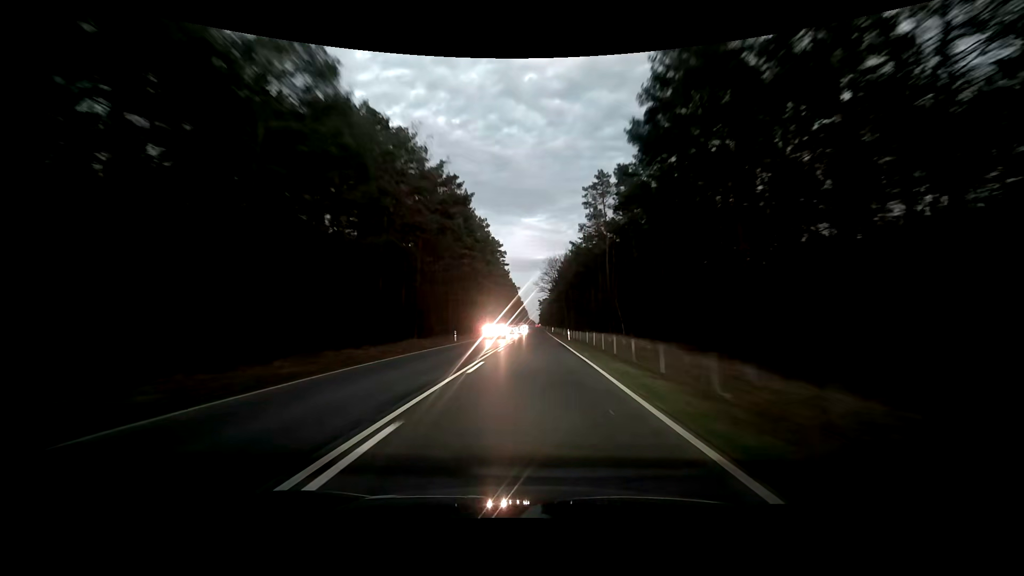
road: primary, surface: asphalt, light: Dusk
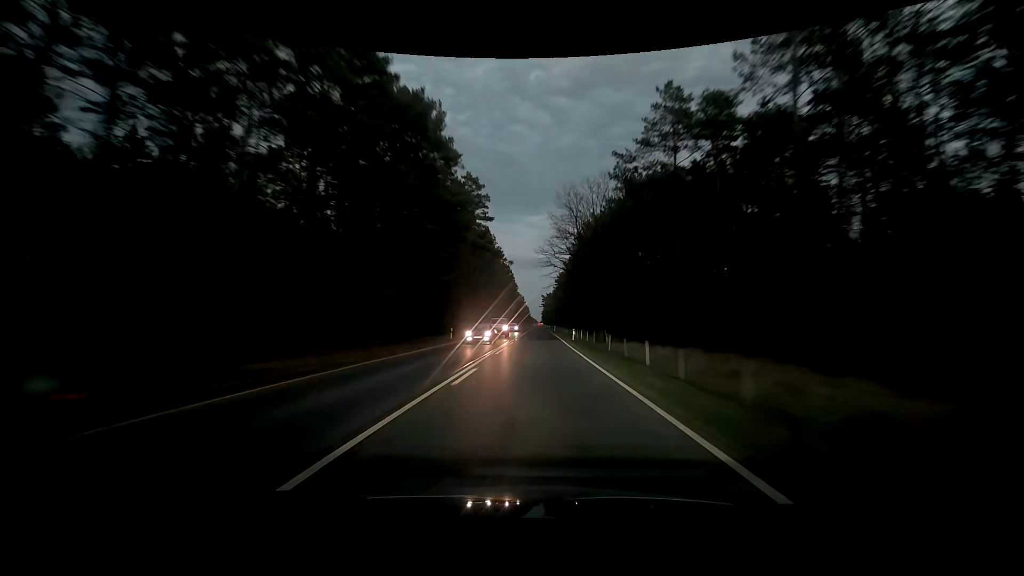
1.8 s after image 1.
(-0.3, +46.7) m; 0°
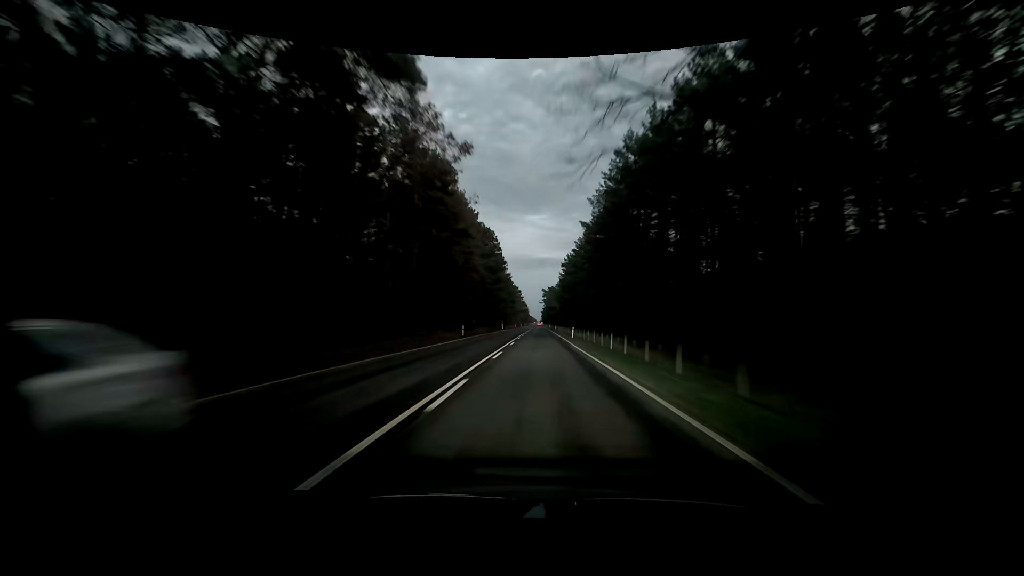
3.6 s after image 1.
(-0.1, +47.0) m; 0°
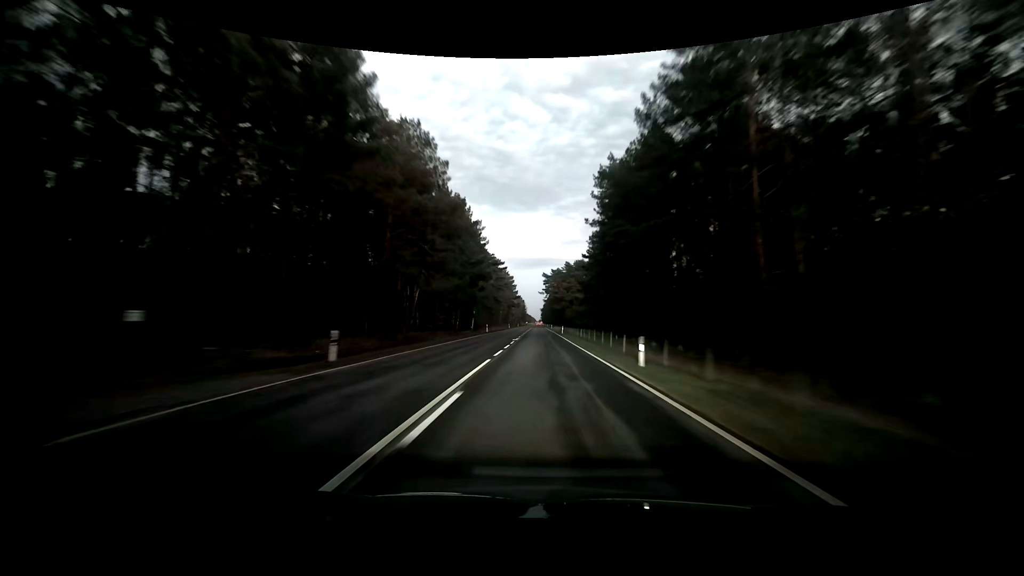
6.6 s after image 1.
(+0.7, +78.5) m; +1°
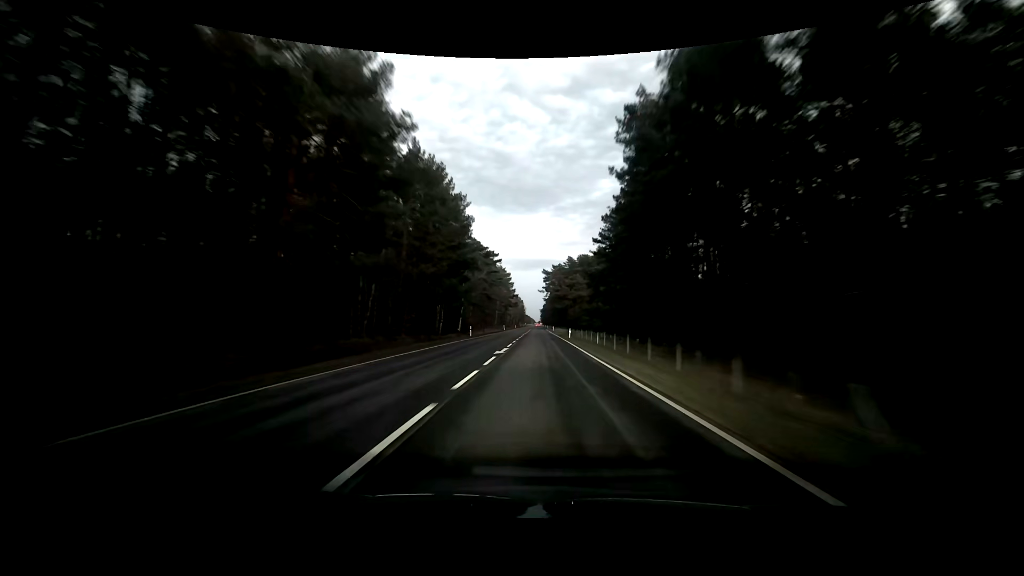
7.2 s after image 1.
(-0.1, +15.7) m; 0°
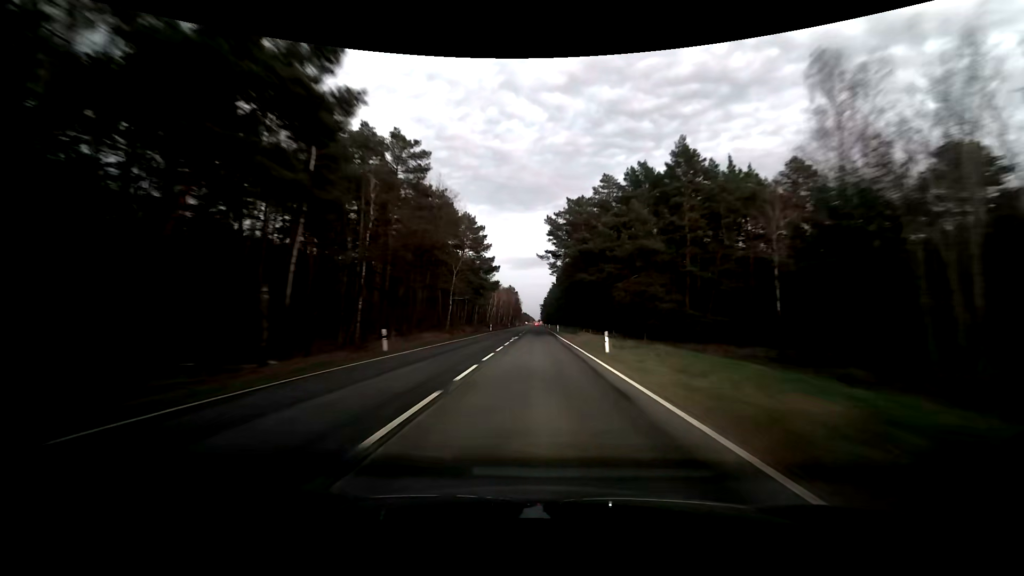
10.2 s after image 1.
(0.0, +78.7) m; 0°
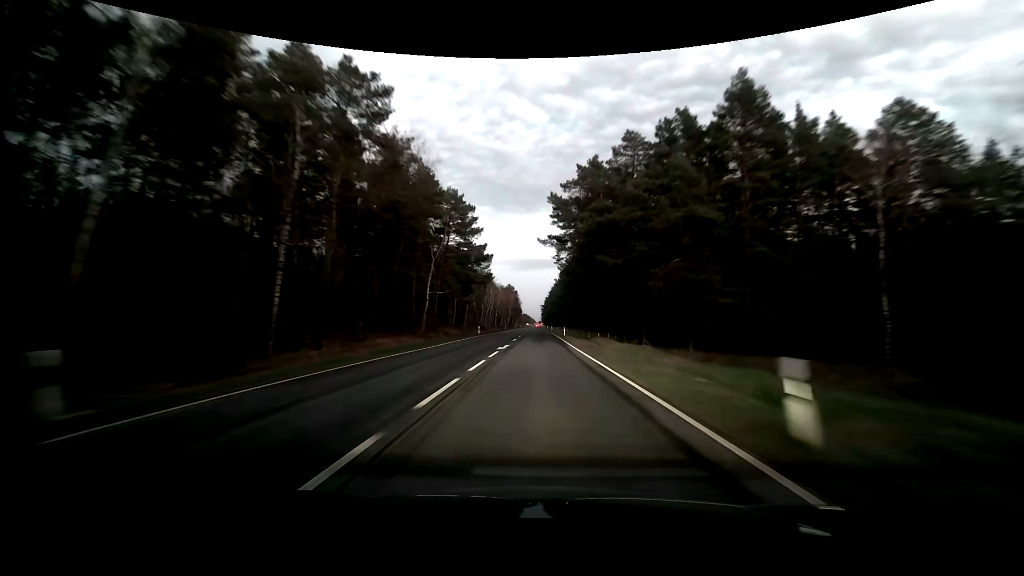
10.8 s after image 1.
(-0.1, +15.8) m; 0°
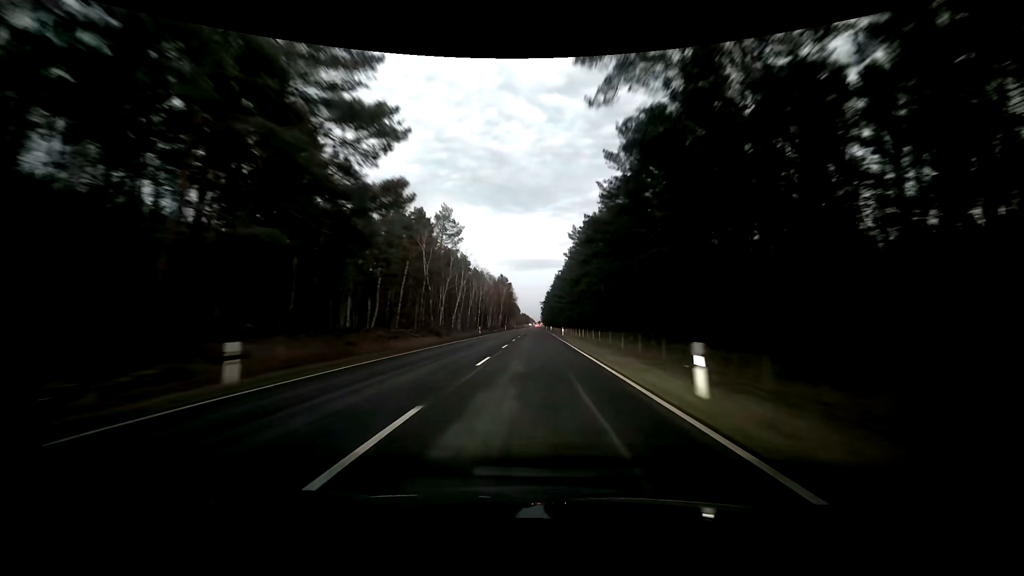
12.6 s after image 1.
(0.0, +47.2) m; 0°
(0, +10) (0, +20) (0, +30) (0, +40) (0, +50) (0, +60) (0, +70) (0, +80) (0, +90) (0, +100) m
